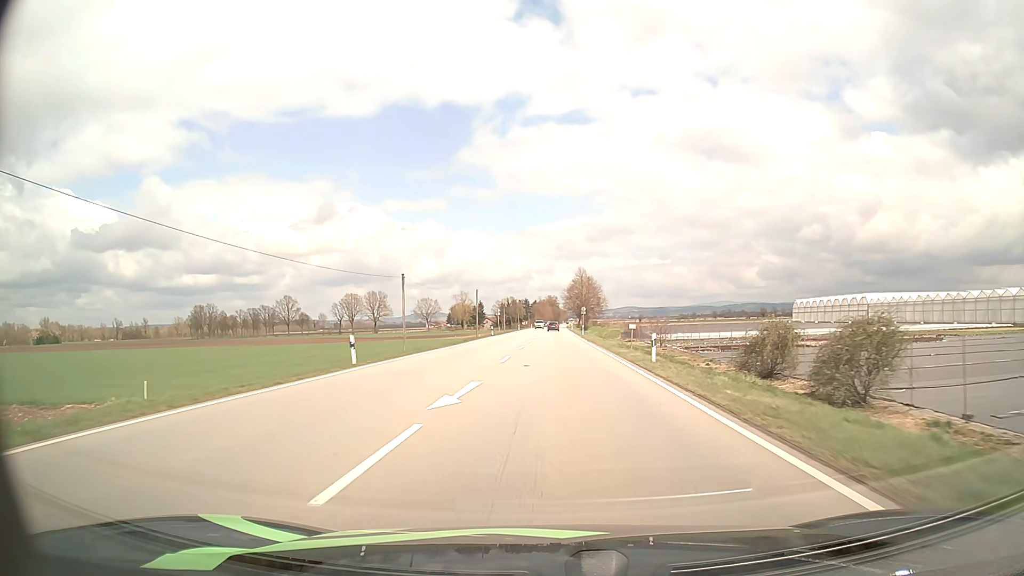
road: primary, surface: asphalt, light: Day
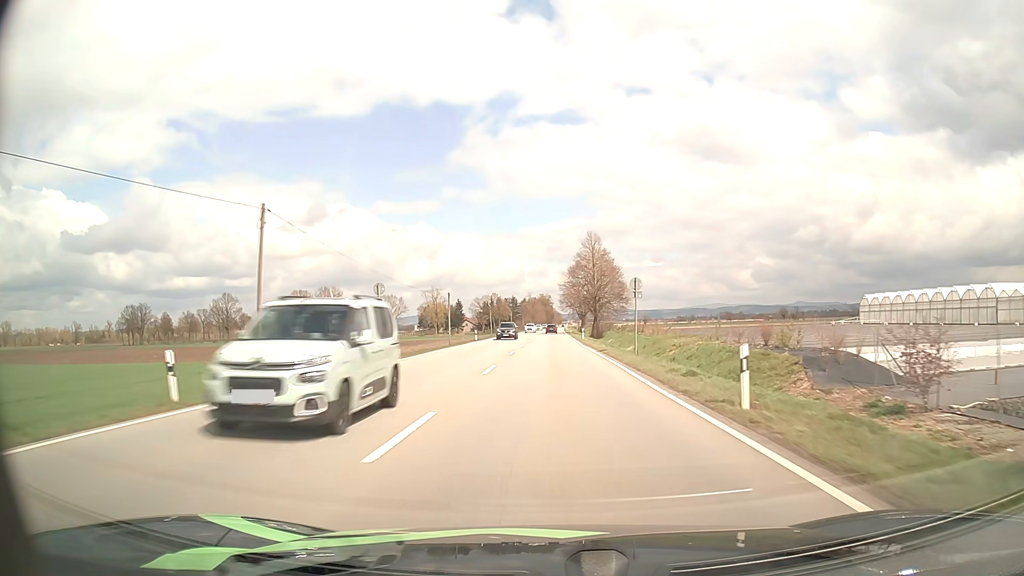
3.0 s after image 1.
(+0.5, +64.4) m; +1°
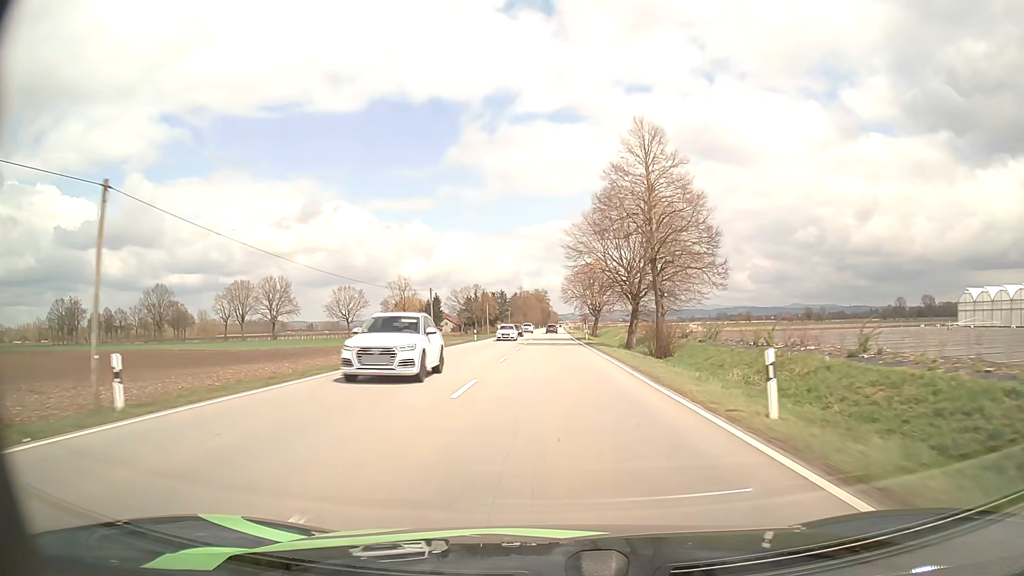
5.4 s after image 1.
(0.0, +54.5) m; 0°
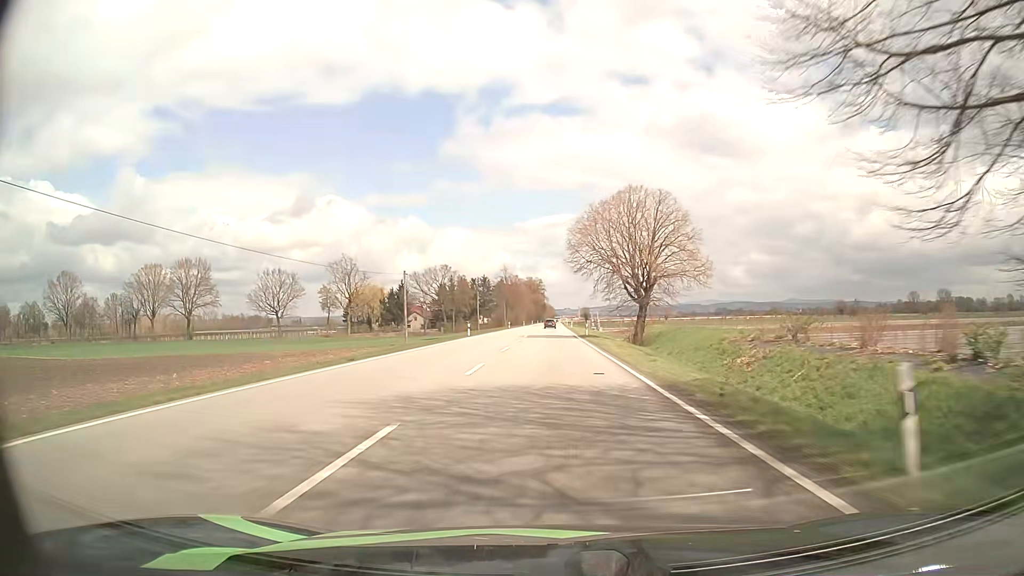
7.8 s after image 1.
(+0.4, +55.7) m; 0°
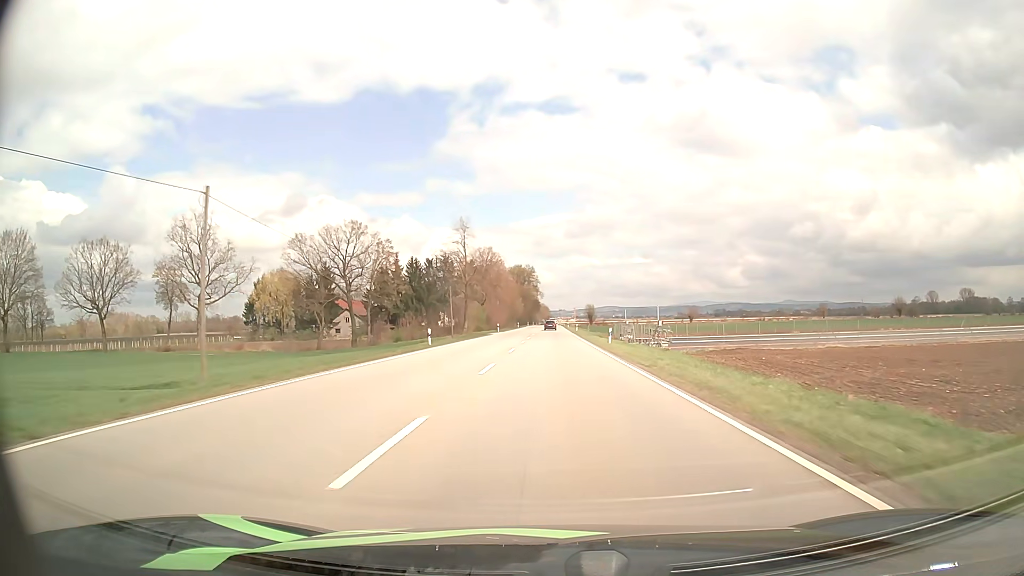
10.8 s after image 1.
(+0.2, +71.4) m; +1°
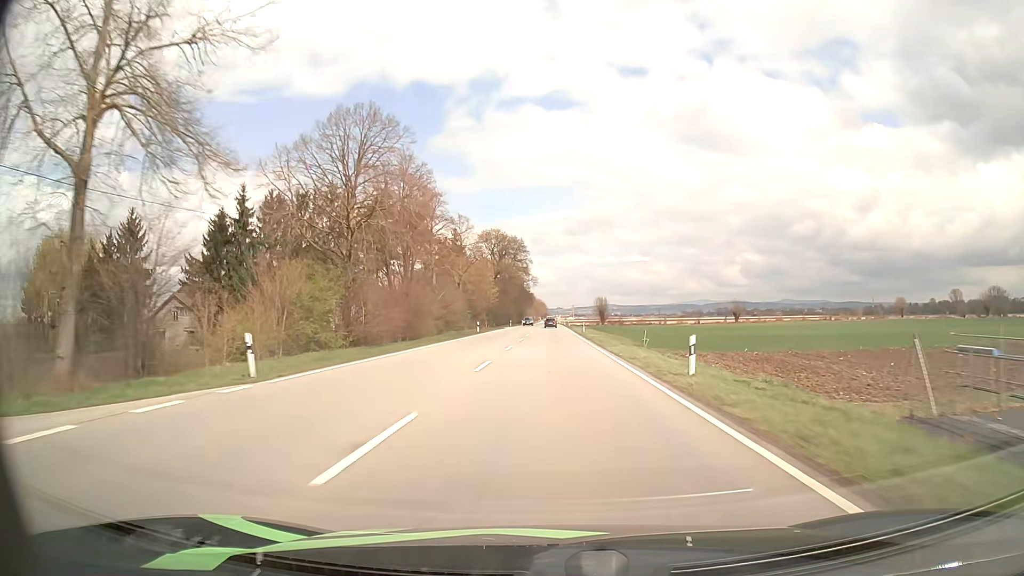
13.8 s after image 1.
(+0.5, +71.8) m; 0°
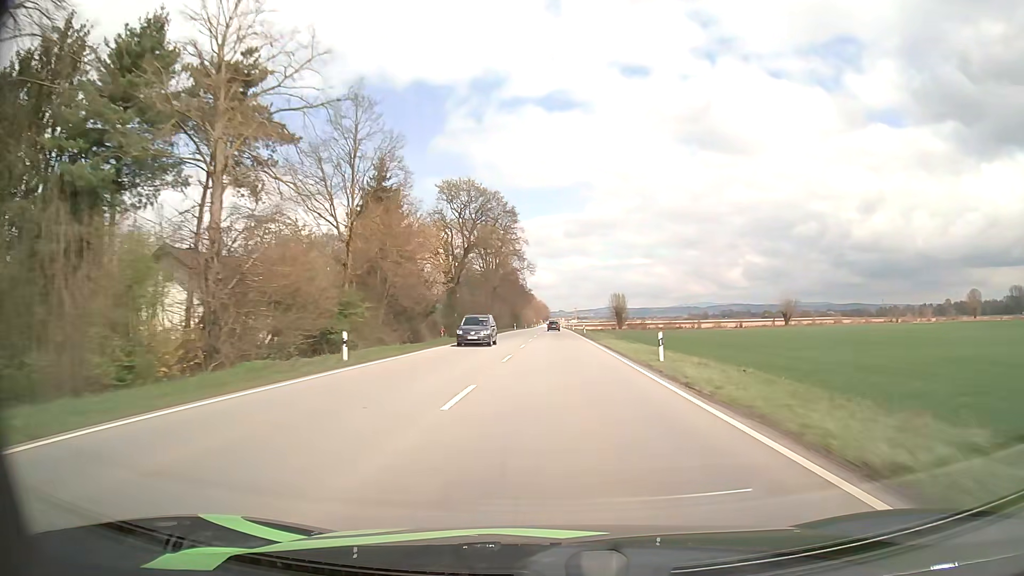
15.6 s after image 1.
(-0.1, +43.2) m; 0°
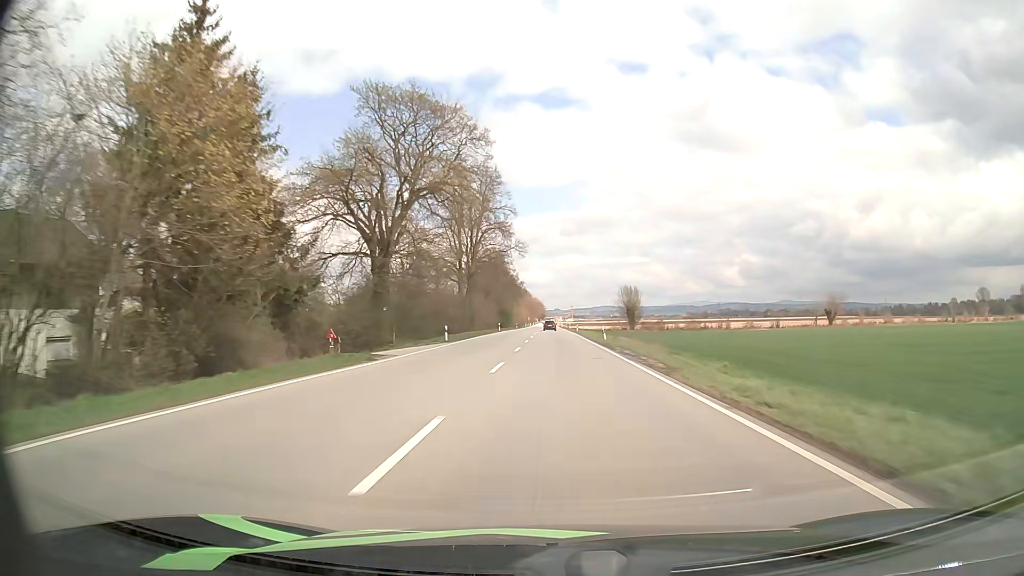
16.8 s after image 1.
(+0.1, +28.9) m; 0°
(0, +10) (0, +20) (0, +30) (0, +40) (0, +50) (0, +60) (0, +70) (0, +80) (0, +90) (0, +100) m
